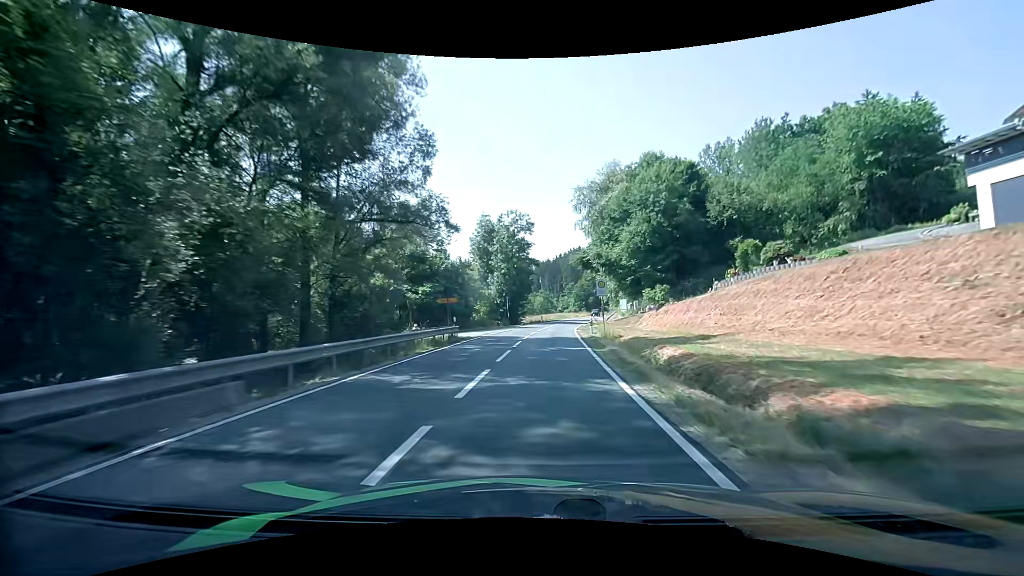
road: secondary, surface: asphalt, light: Day
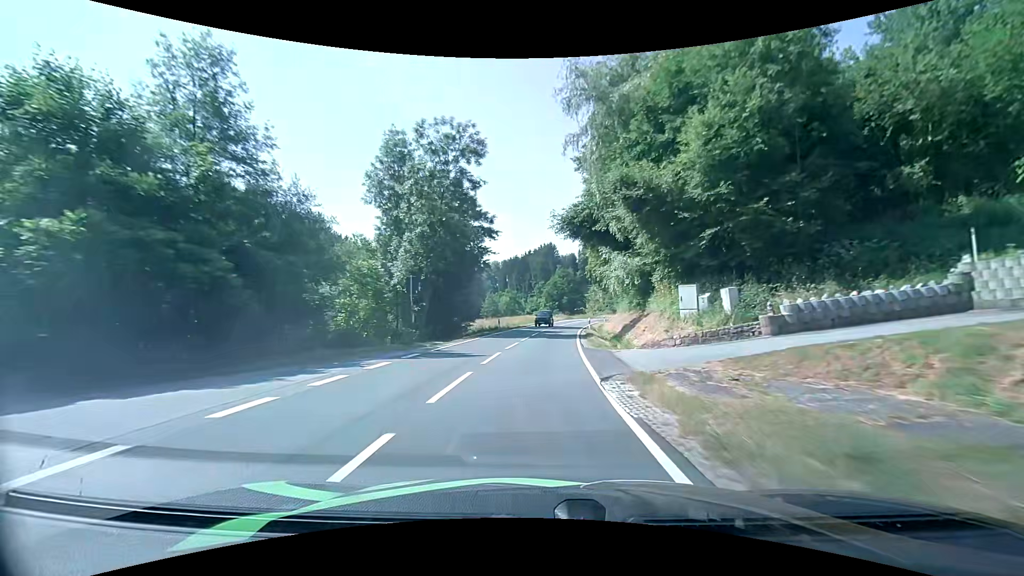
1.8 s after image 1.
(+1.1, +30.4) m; +4°
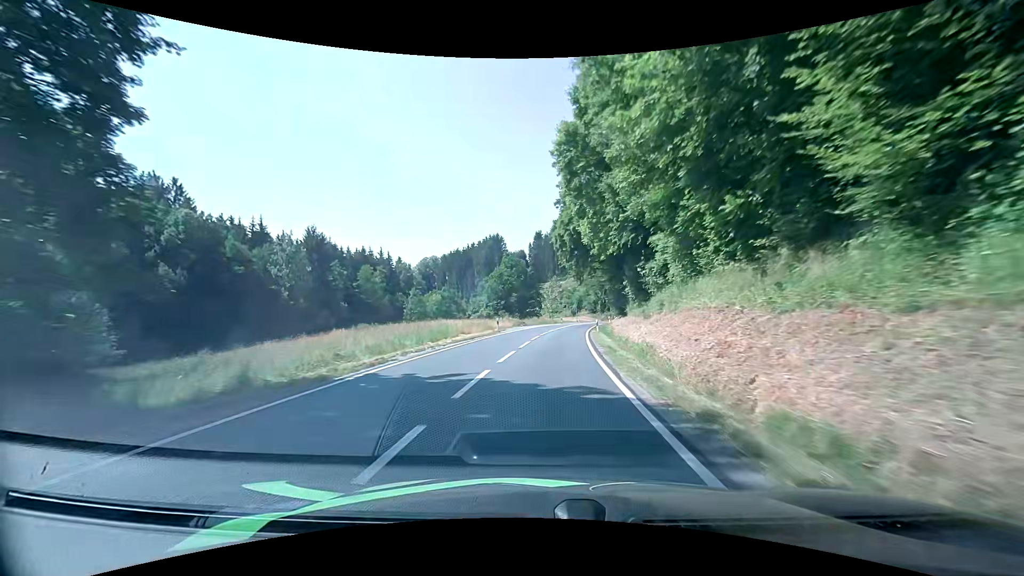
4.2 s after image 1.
(+2.1, +41.9) m; +5°
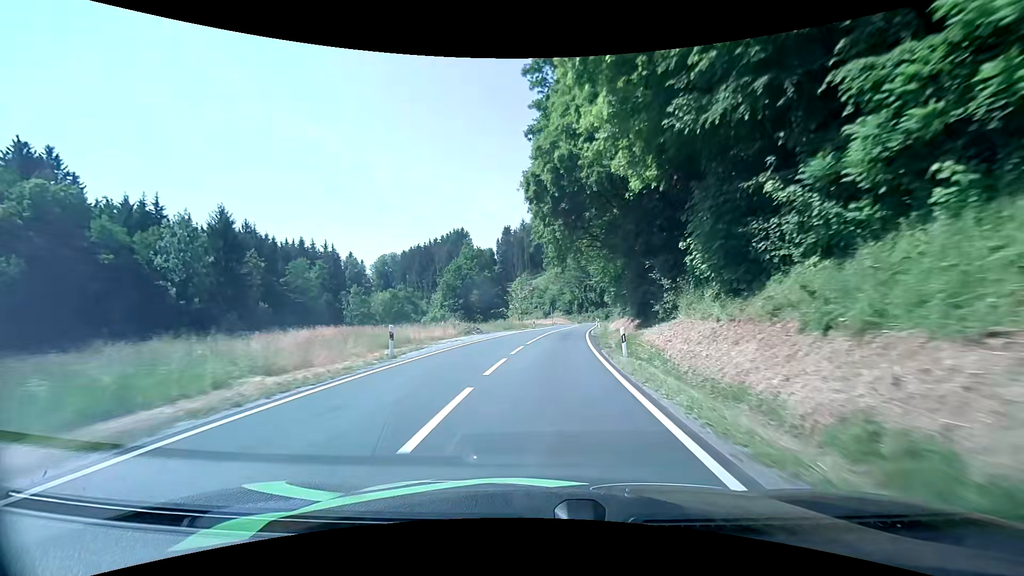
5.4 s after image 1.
(+0.8, +21.1) m; +3°
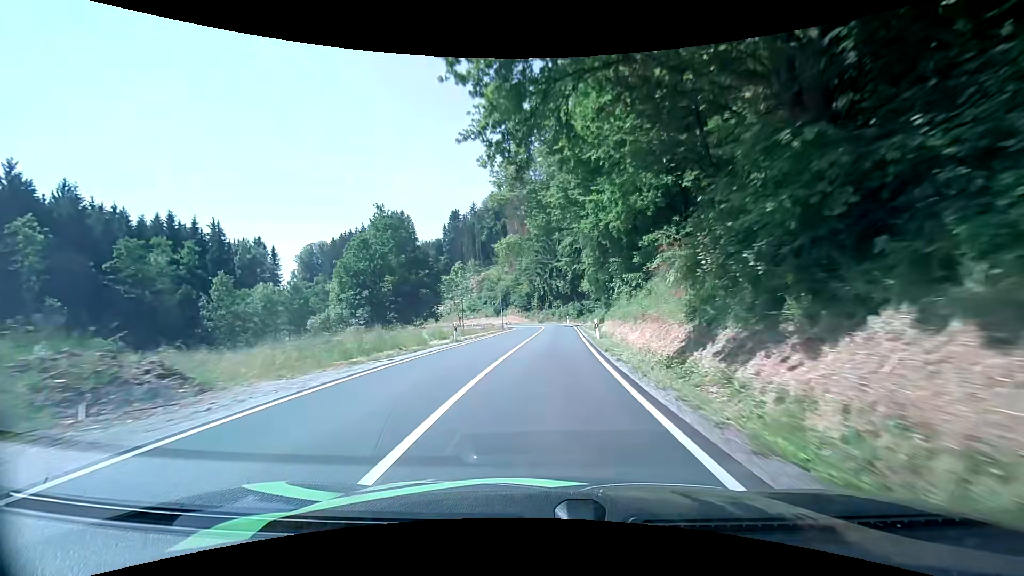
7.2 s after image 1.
(+1.7, +30.7) m; +5°
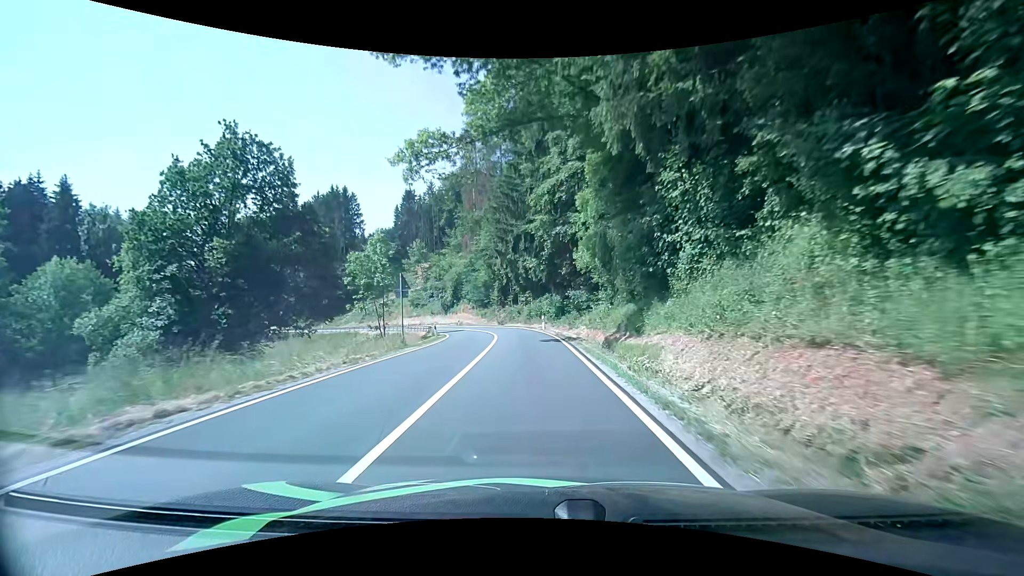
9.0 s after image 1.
(+1.1, +27.4) m; +4°
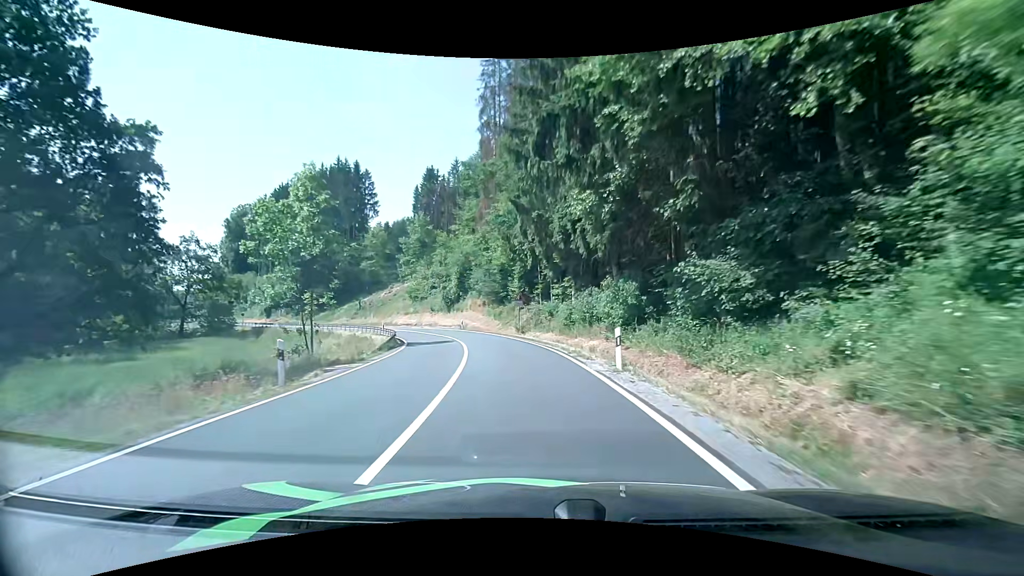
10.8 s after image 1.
(-0.5, +24.9) m; -4°
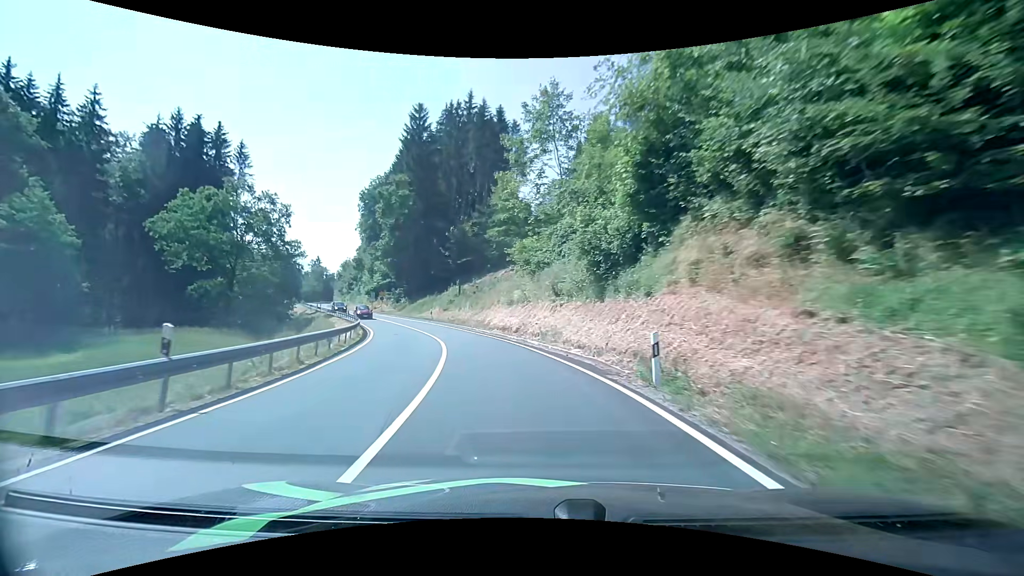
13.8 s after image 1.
(-5.7, +42.2) m; -19°
(0, +10) (-2, +20) (-4, +30) (-8, +39) (-12, +48) (-16, +57) (-21, +66) (-26, +74) (-31, +83) (-36, +92) m
